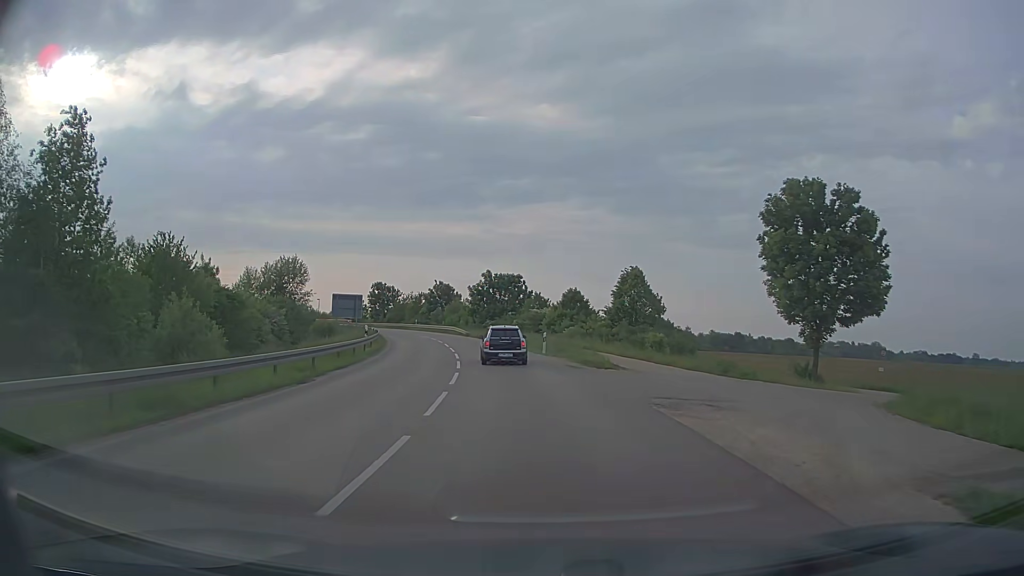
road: secondary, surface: asphalt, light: Day
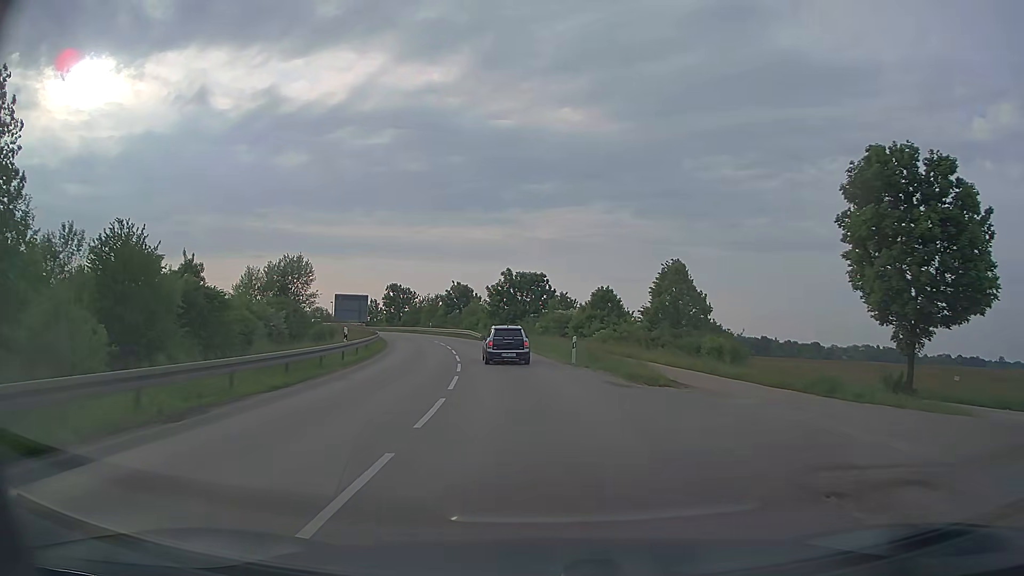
(-0.1, +7.5) m; -2°
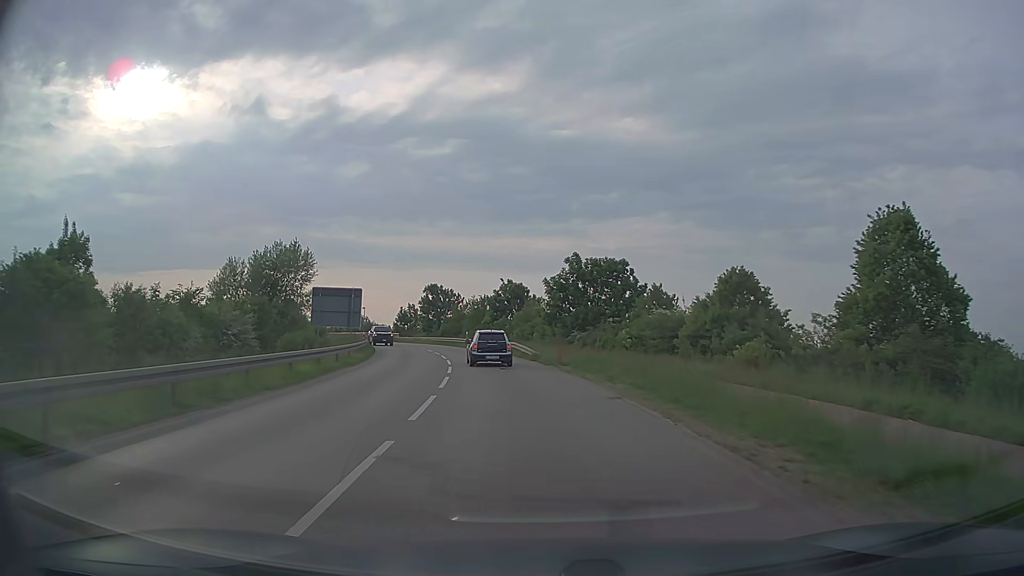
(-1.2, +23.2) m; -5°
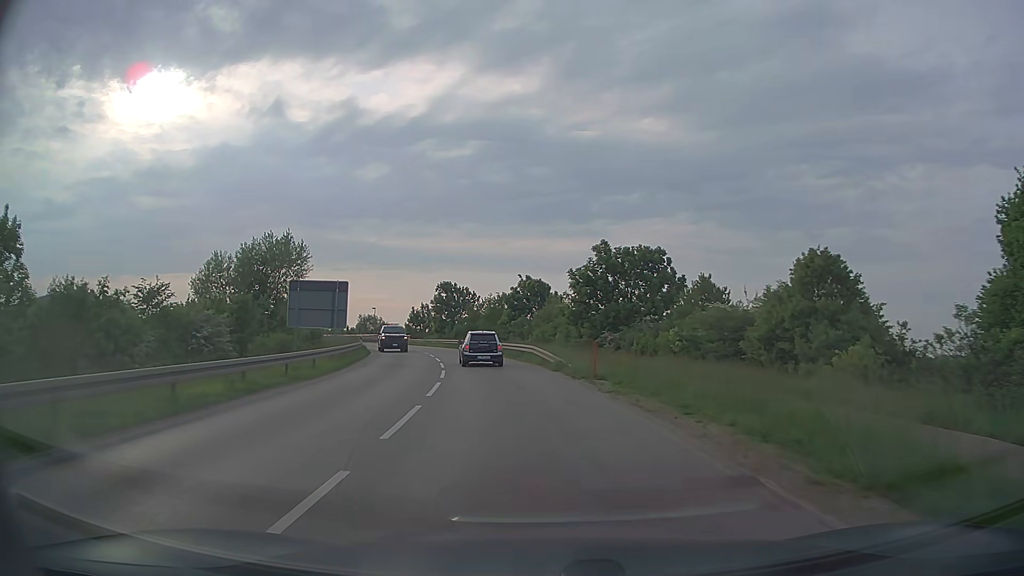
(-0.1, +7.8) m; -2°
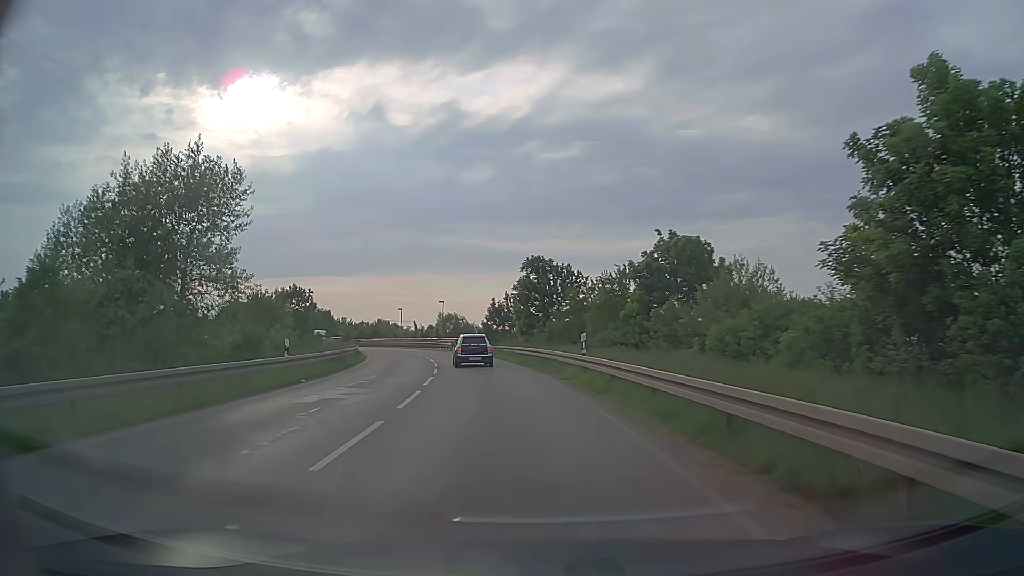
(-2.5, +32.0) m; -9°
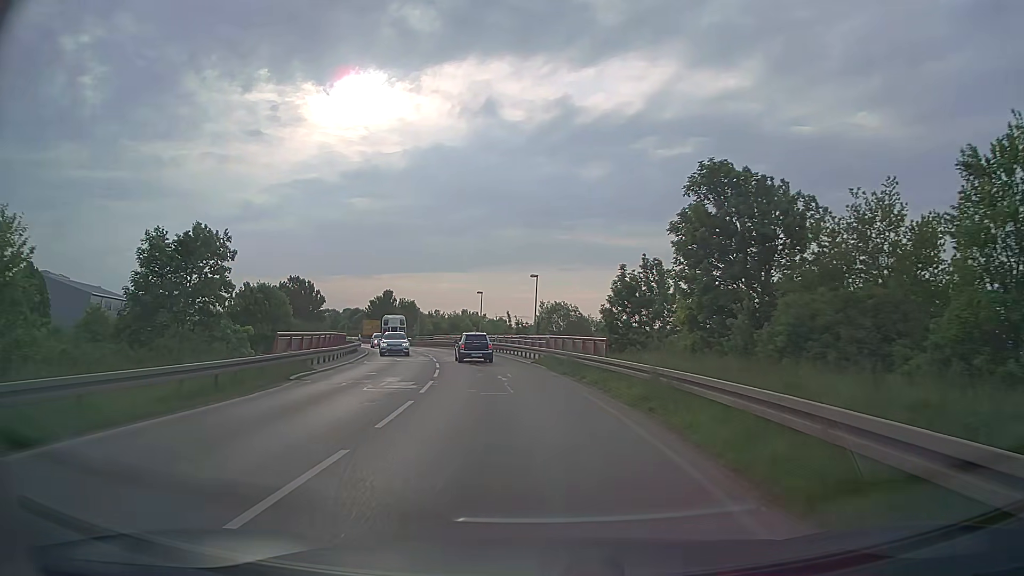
(-2.9, +32.8) m; -10°
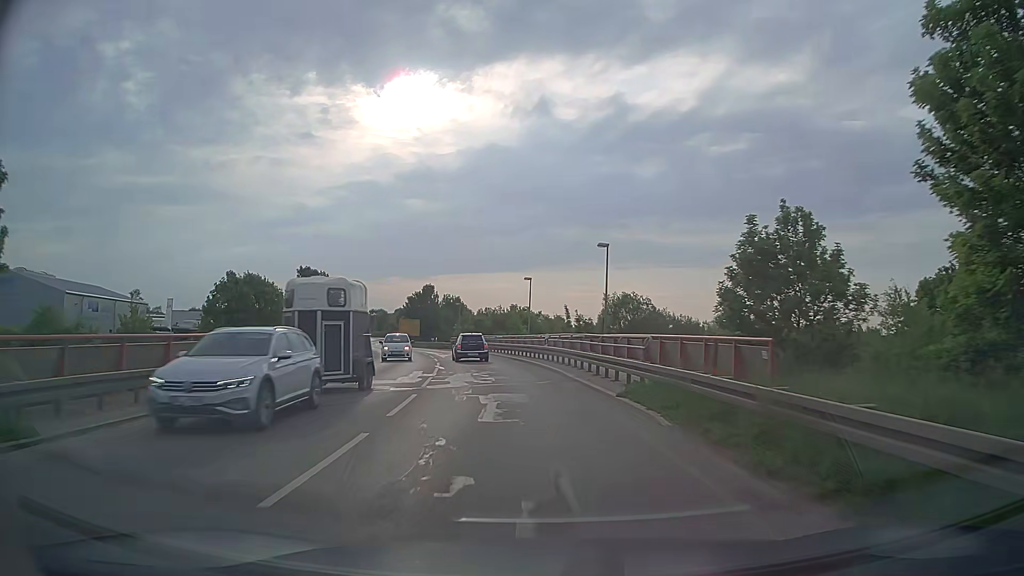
(-0.7, +16.9) m; -5°
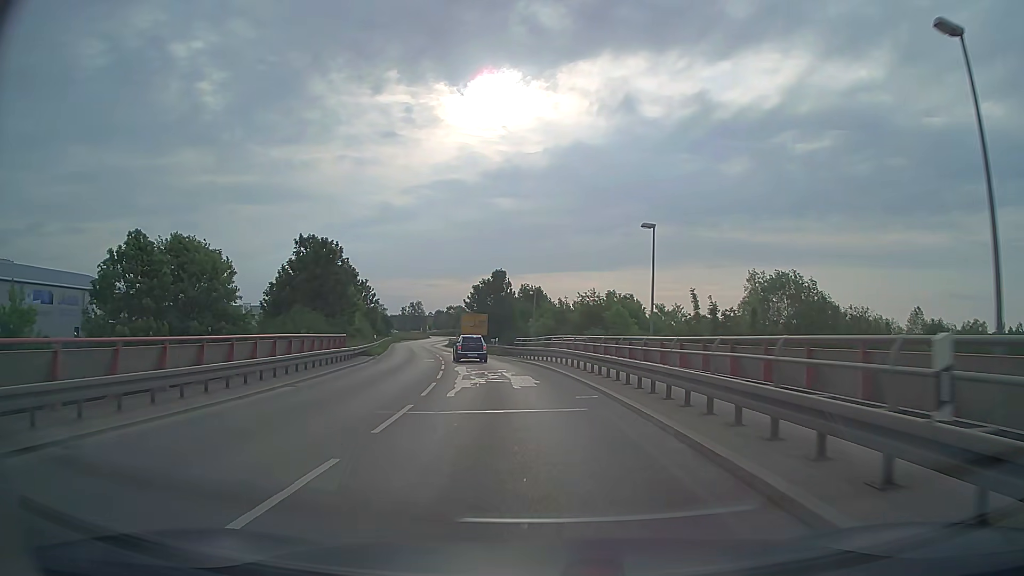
(-1.8, +25.8) m; -8°
(0, +10) (-1, +20) (-2, +30) (-4, +40) (-6, +50) (-7, +59) (-10, +69) (-12, +79) (-14, +89) (-15, +99) m
